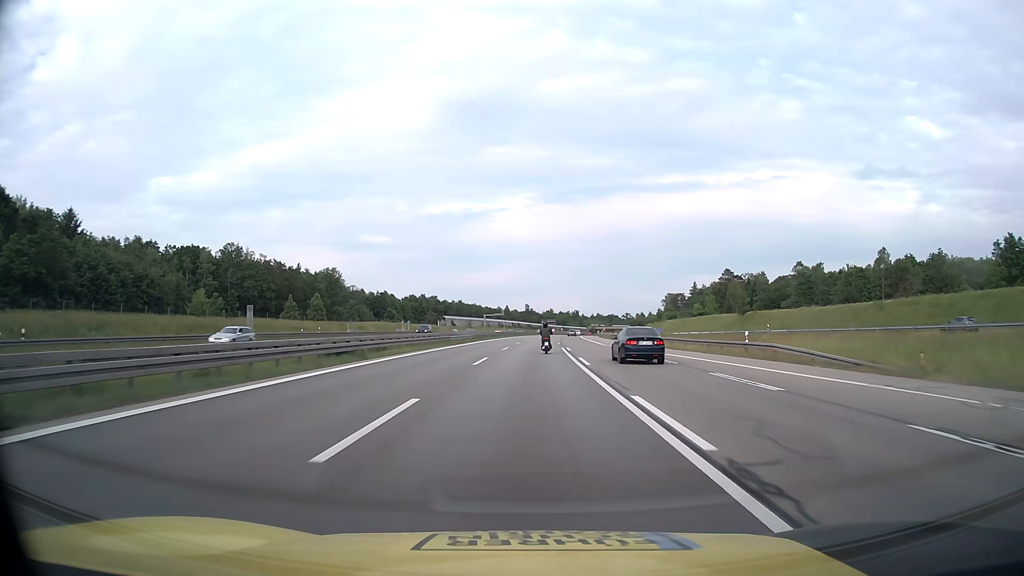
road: motorway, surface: asphalt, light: Day
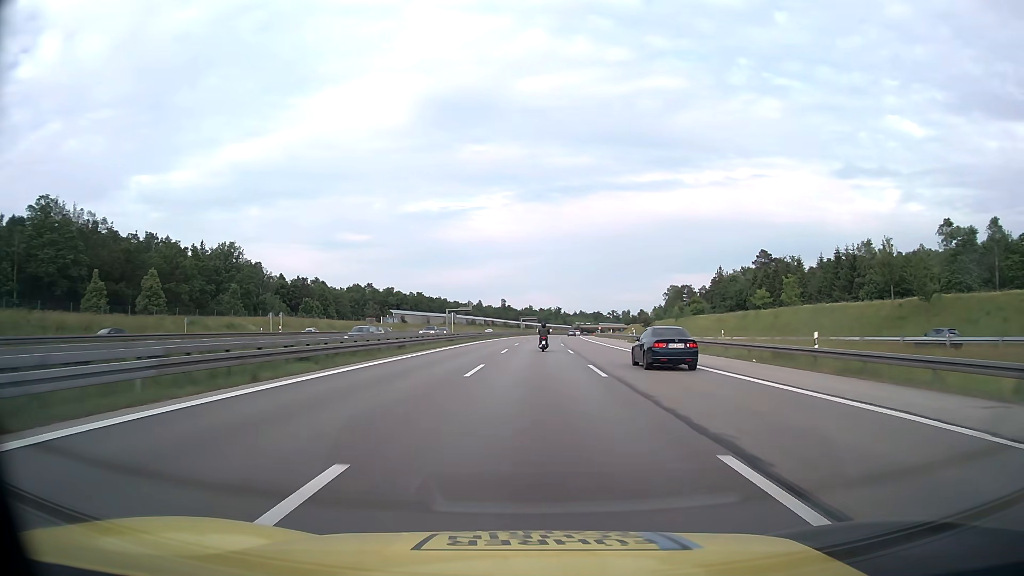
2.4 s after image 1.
(+0.8, +60.2) m; +2°
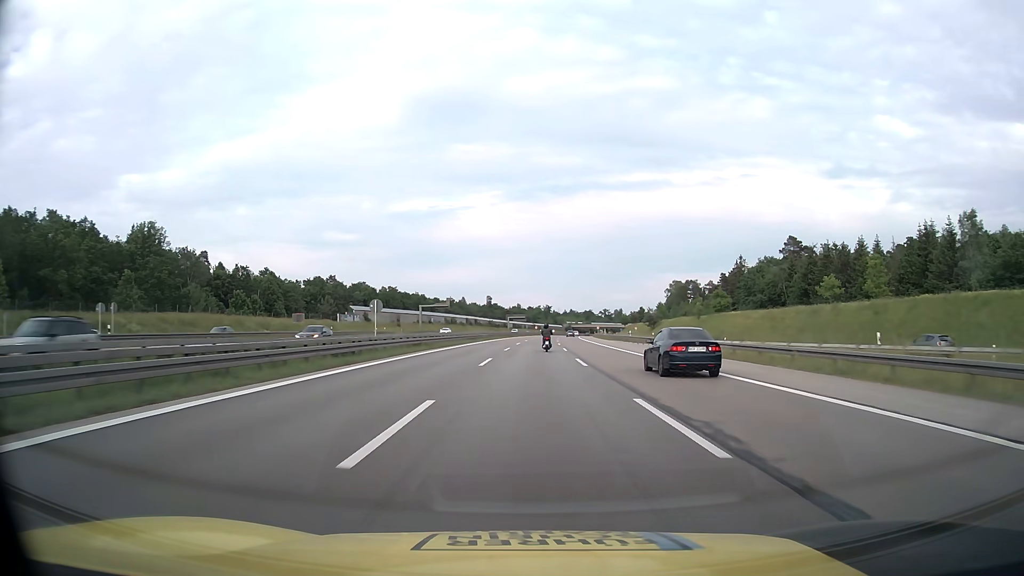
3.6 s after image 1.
(+0.2, +30.1) m; +1°
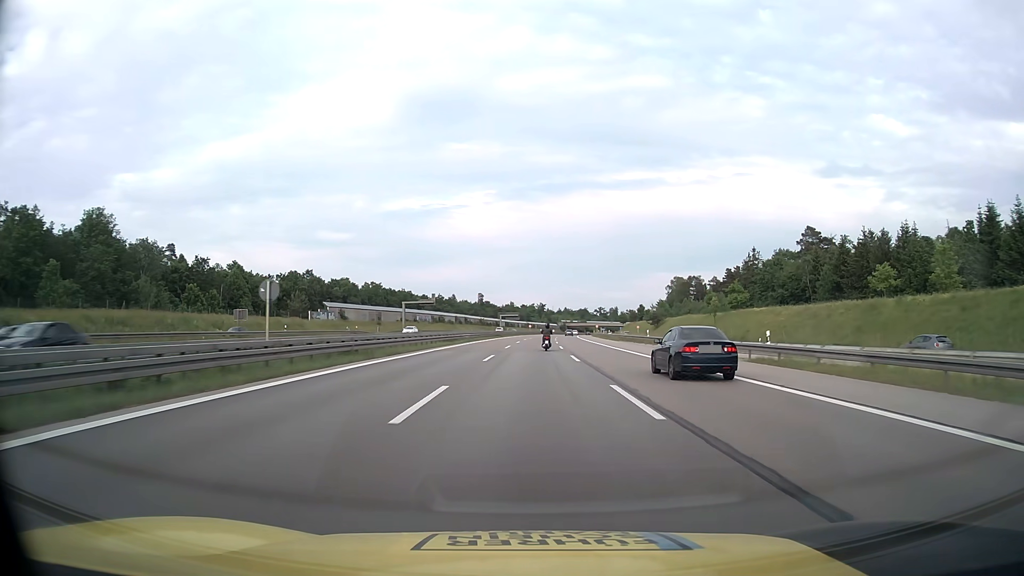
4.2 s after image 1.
(+0.1, +15.0) m; +1°
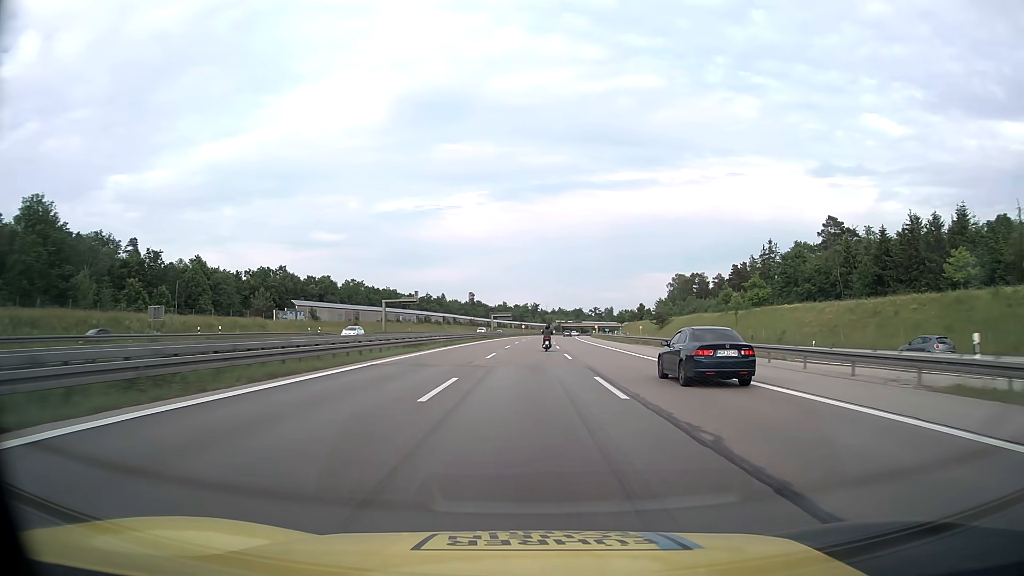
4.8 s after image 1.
(+0.1, +15.1) m; +1°
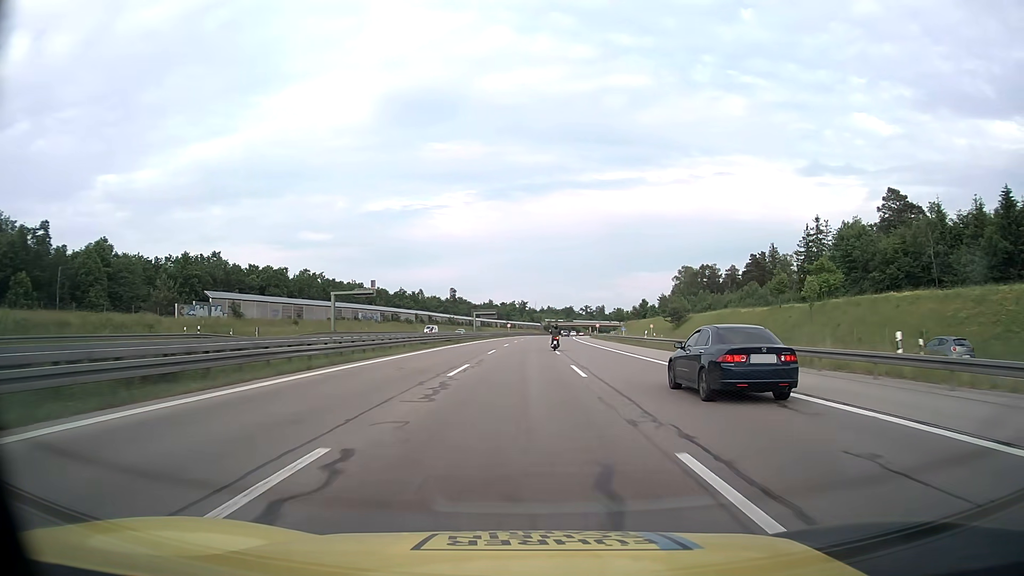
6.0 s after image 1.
(+0.3, +30.1) m; +1°
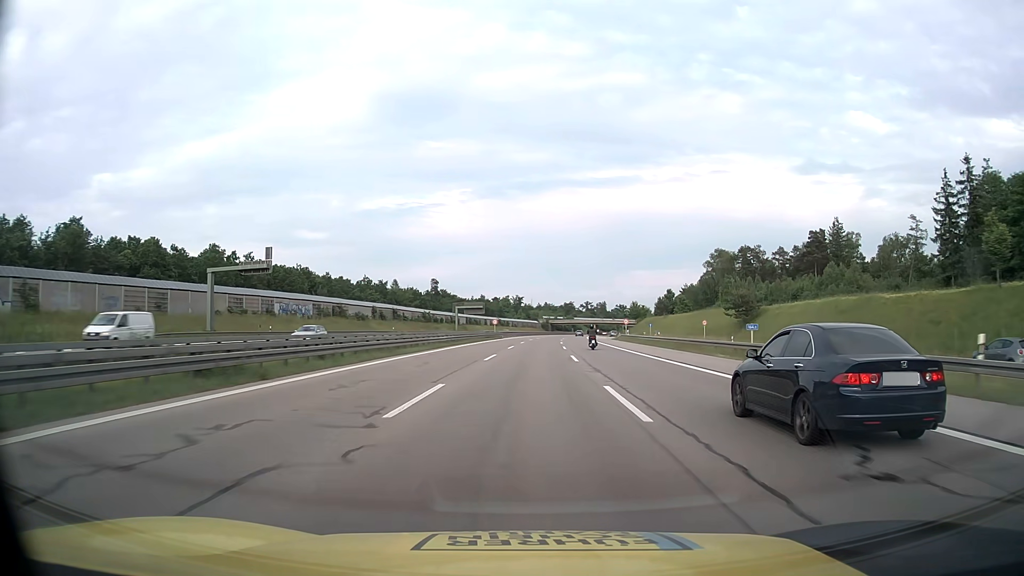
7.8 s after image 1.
(+0.2, +45.3) m; 0°
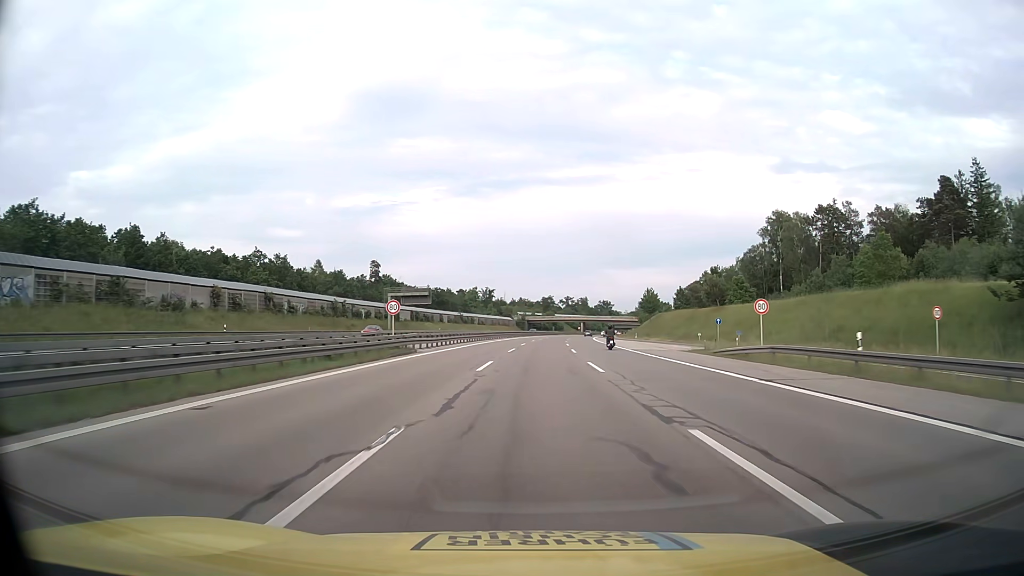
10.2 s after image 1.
(+0.9, +61.7) m; +2°
(0, +10) (0, +20) (0, +30) (+1, +40) (+1, +50) (+1, +60) (+2, +70) (+2, +80) (+3, +90) (+3, +100) m
